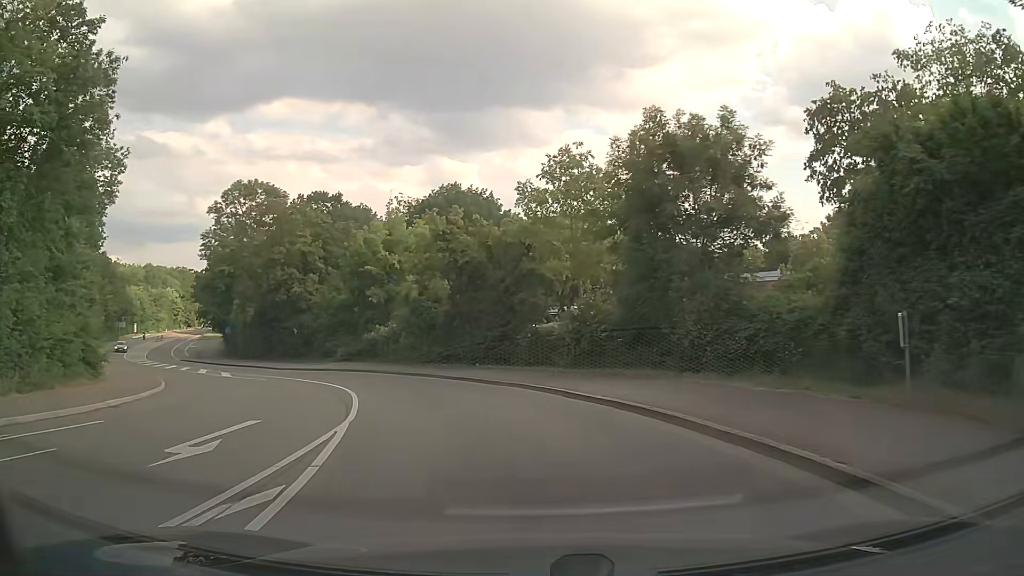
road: secondary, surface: asphalt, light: Day
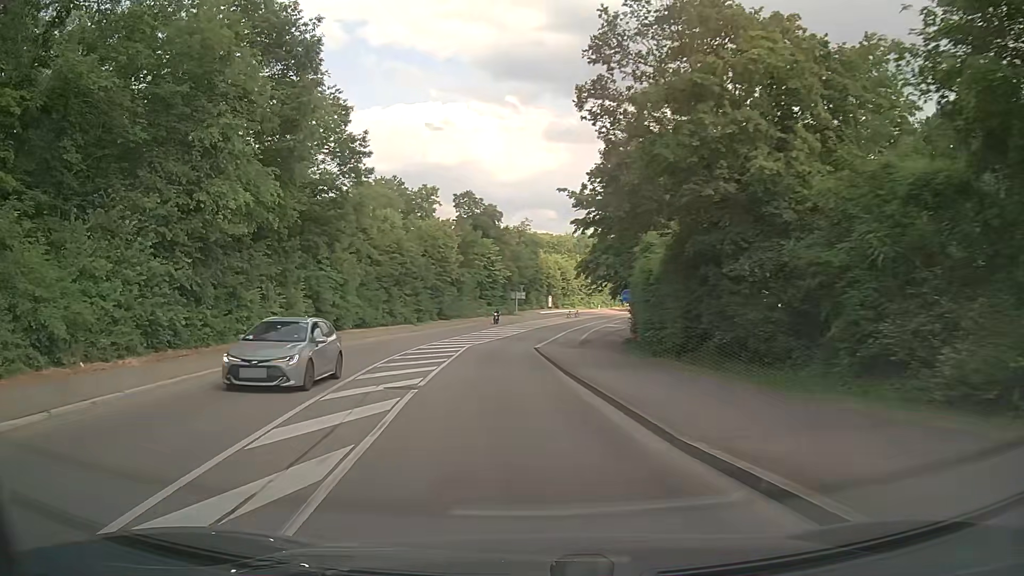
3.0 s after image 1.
(-10.6, +30.7) m; -39°
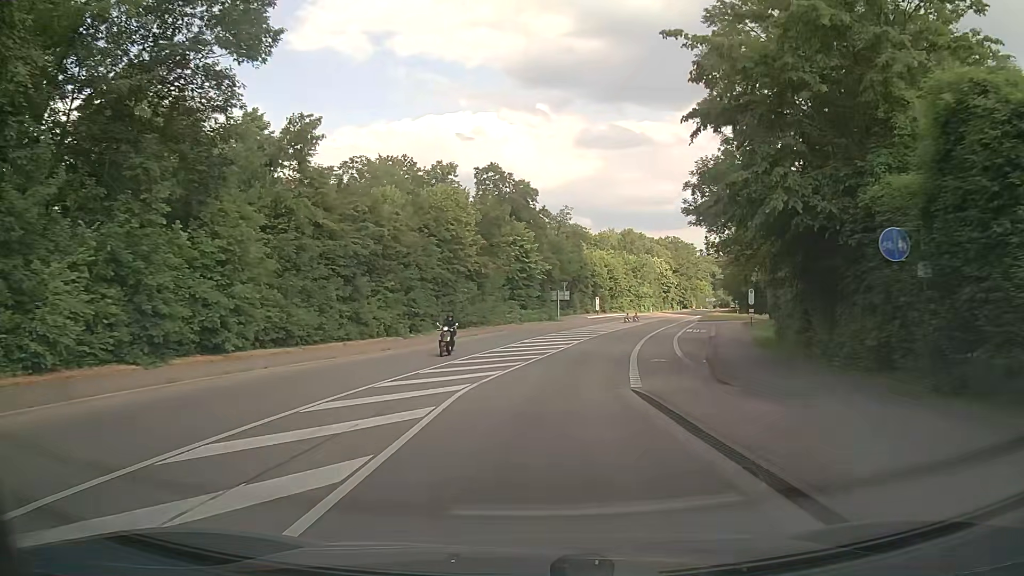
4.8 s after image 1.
(-1.4, +22.5) m; -3°
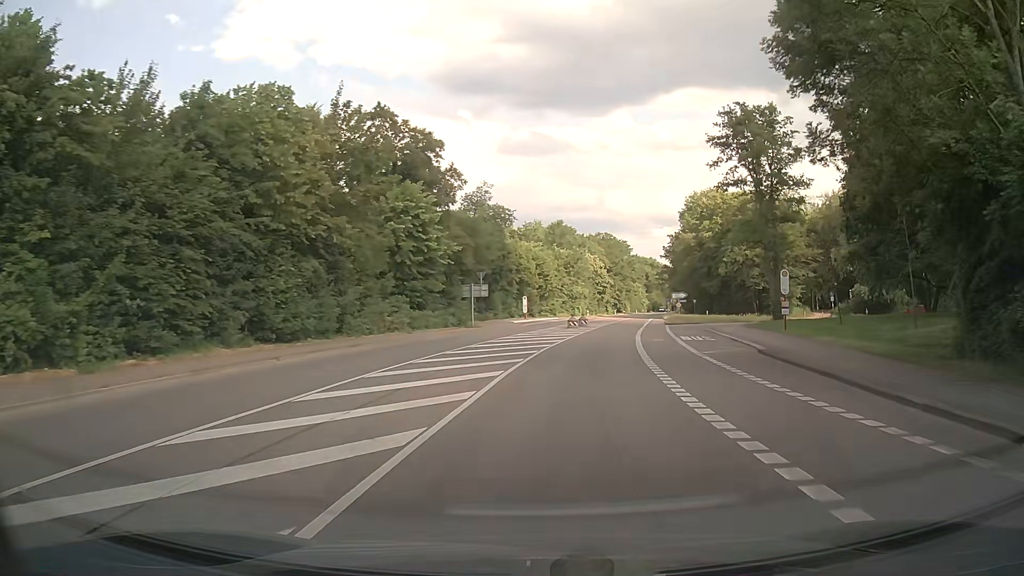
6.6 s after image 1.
(+1.3, +24.0) m; +7°
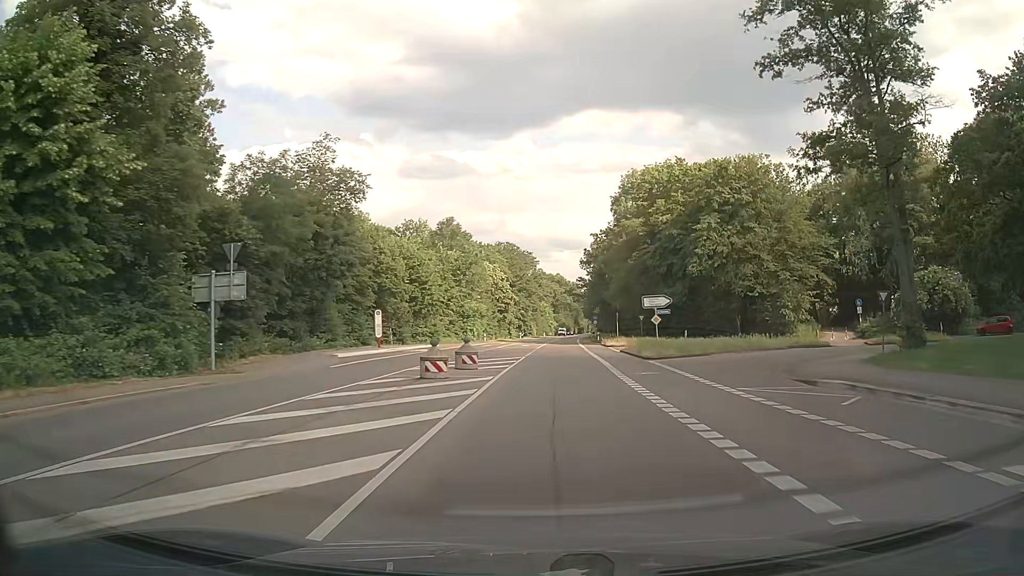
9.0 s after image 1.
(+2.7, +33.6) m; +8°
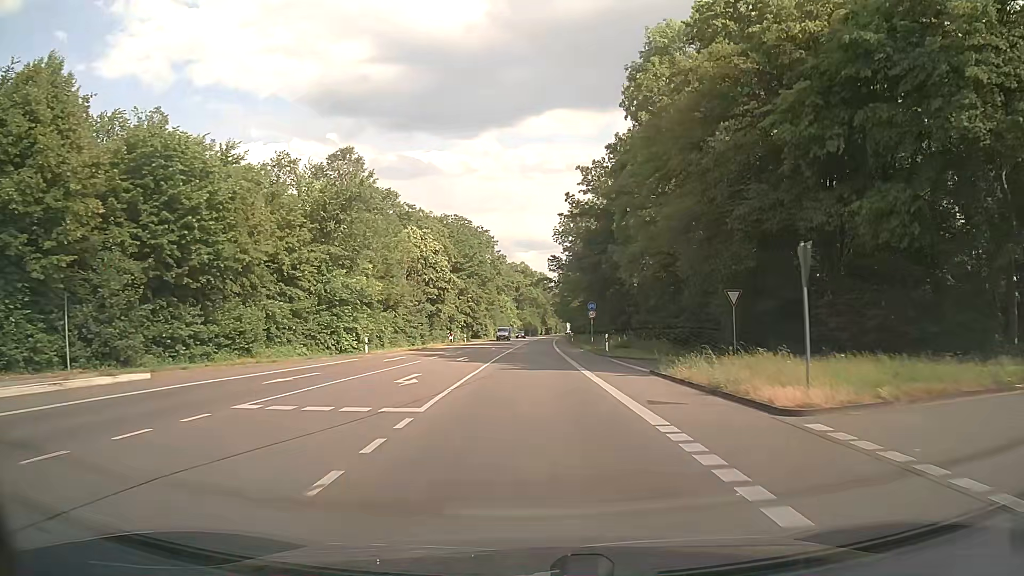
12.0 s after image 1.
(+1.7, +45.0) m; +3°
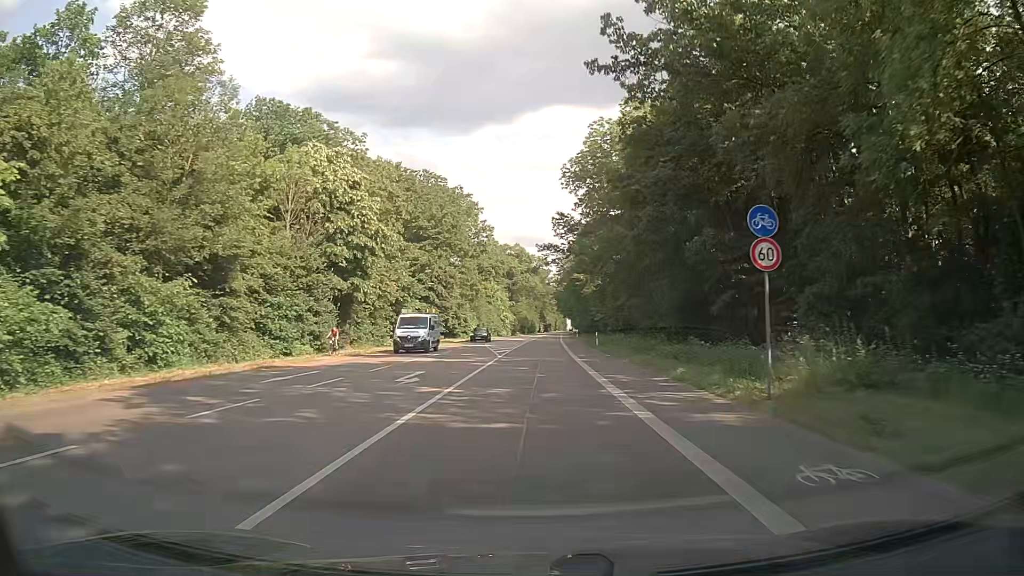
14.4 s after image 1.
(-0.2, +37.4) m; 0°
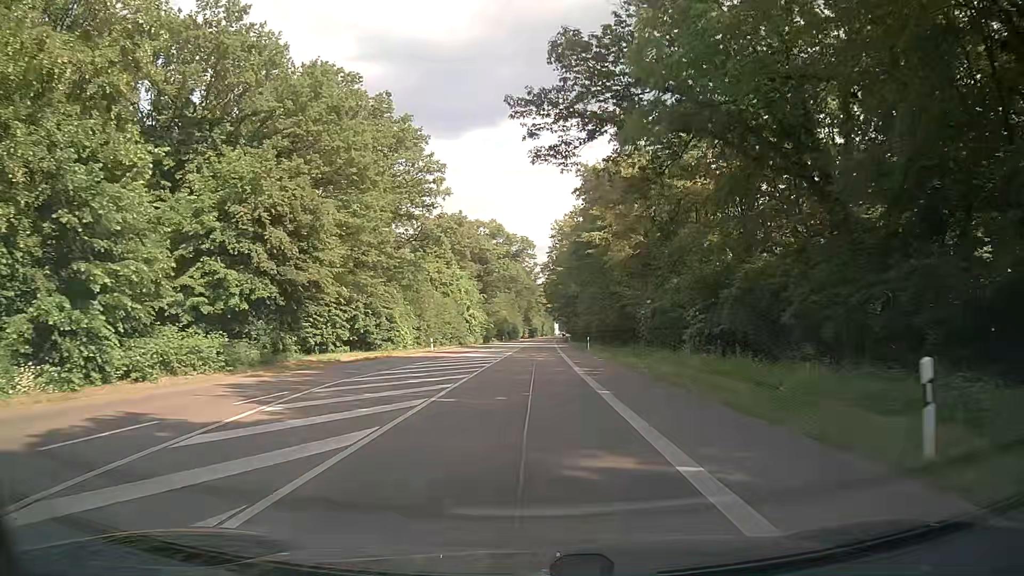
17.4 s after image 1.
(+0.7, +45.3) m; +2°
(0, +10) (0, +20) (0, +30) (0, +40) (0, +50) (0, +60) (0, +70) (0, +80) (0, +90) (+1, +100) m
